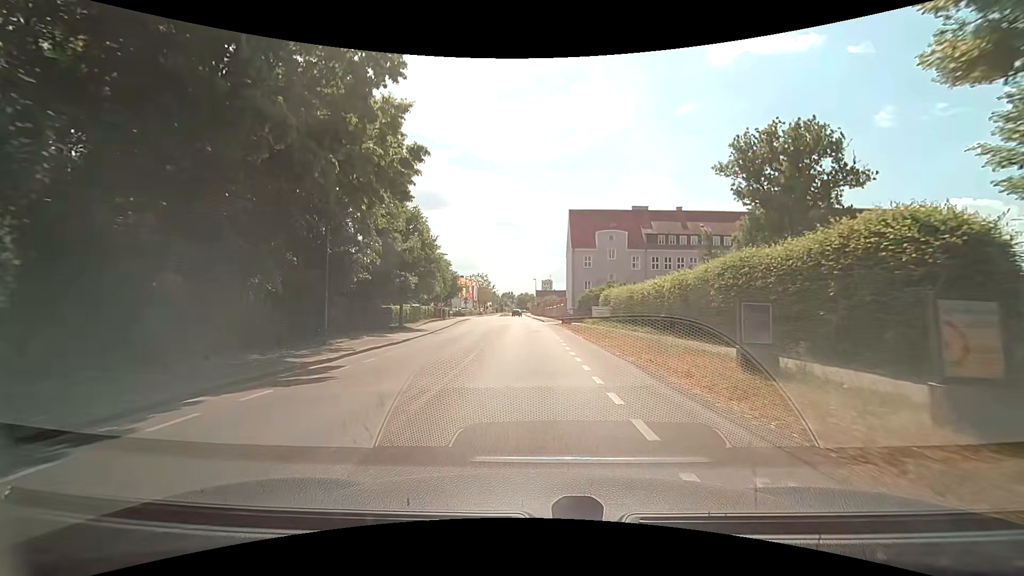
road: secondary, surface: asphalt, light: Day
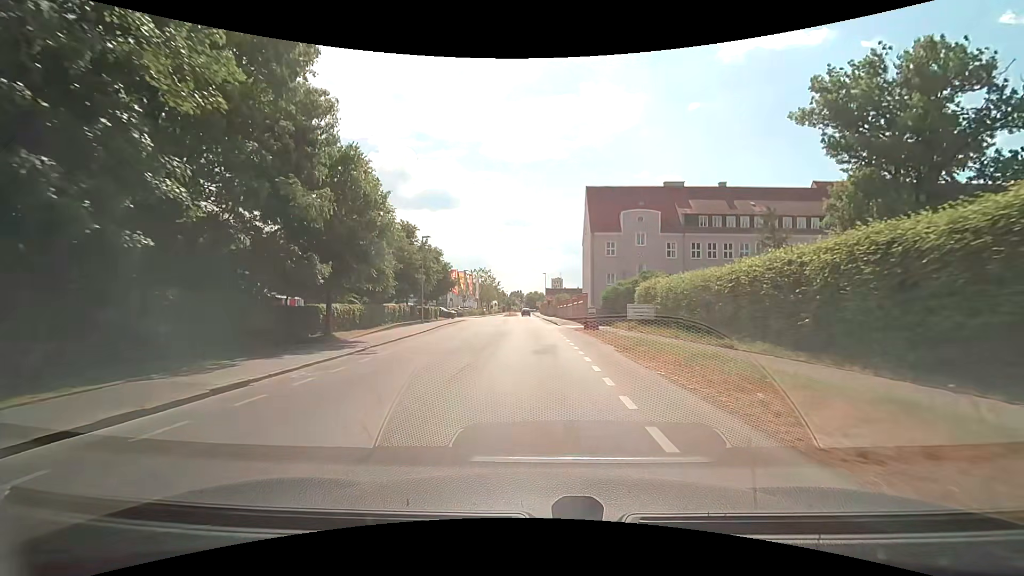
(+0.1, +14.5) m; 0°
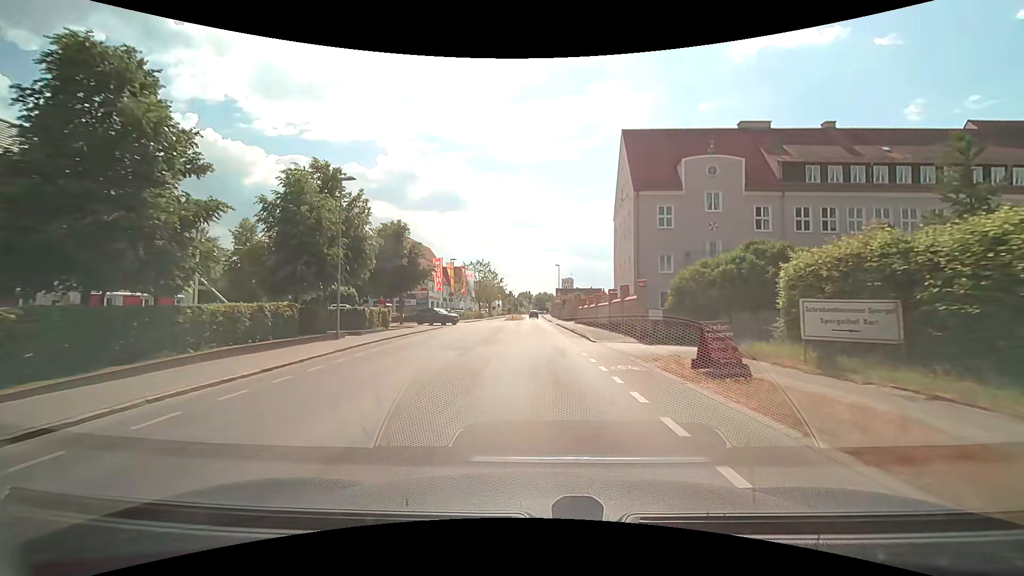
(-0.3, +21.3) m; -1°
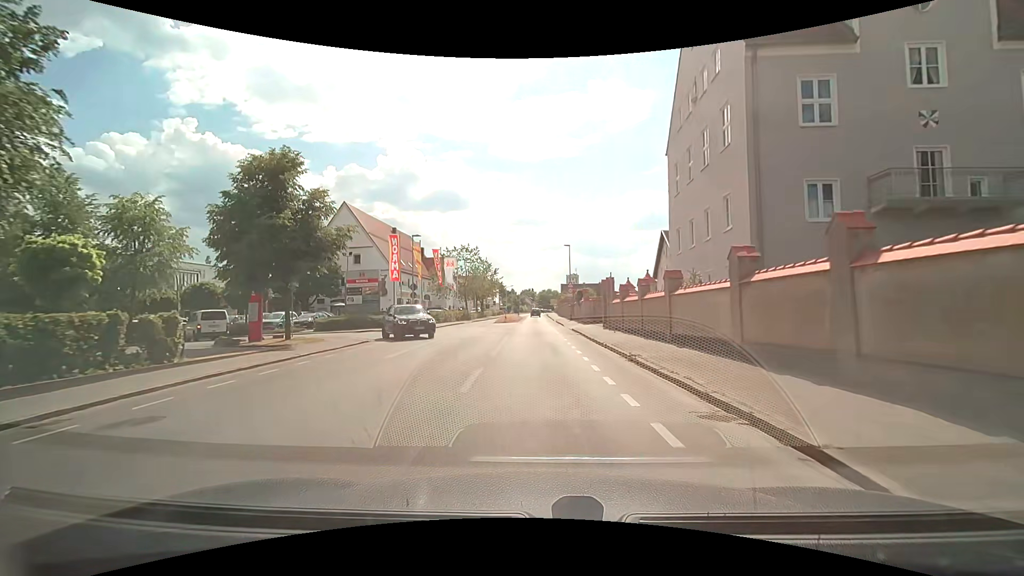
(0.0, +20.5) m; -1°
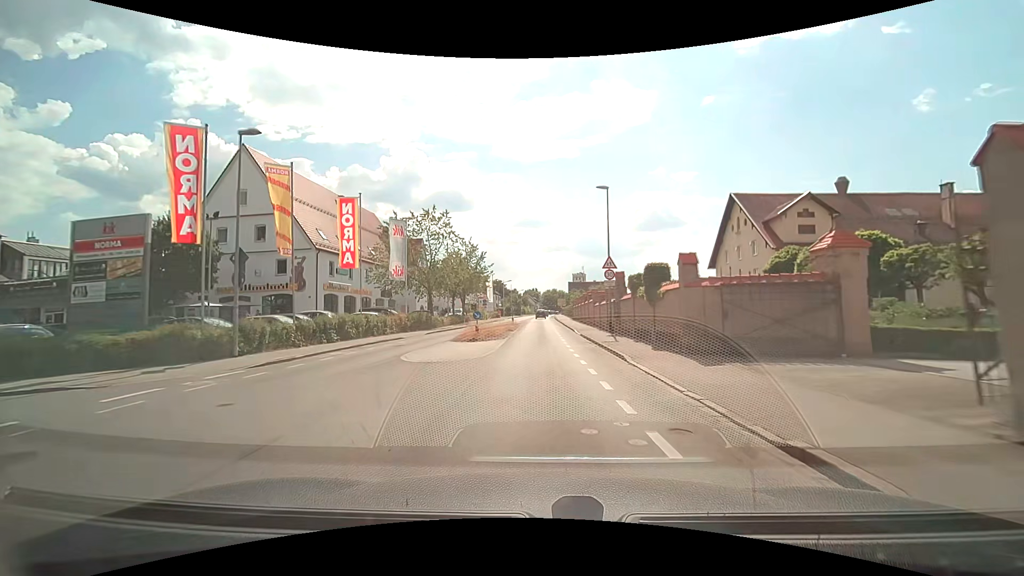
(-0.3, +26.4) m; 0°
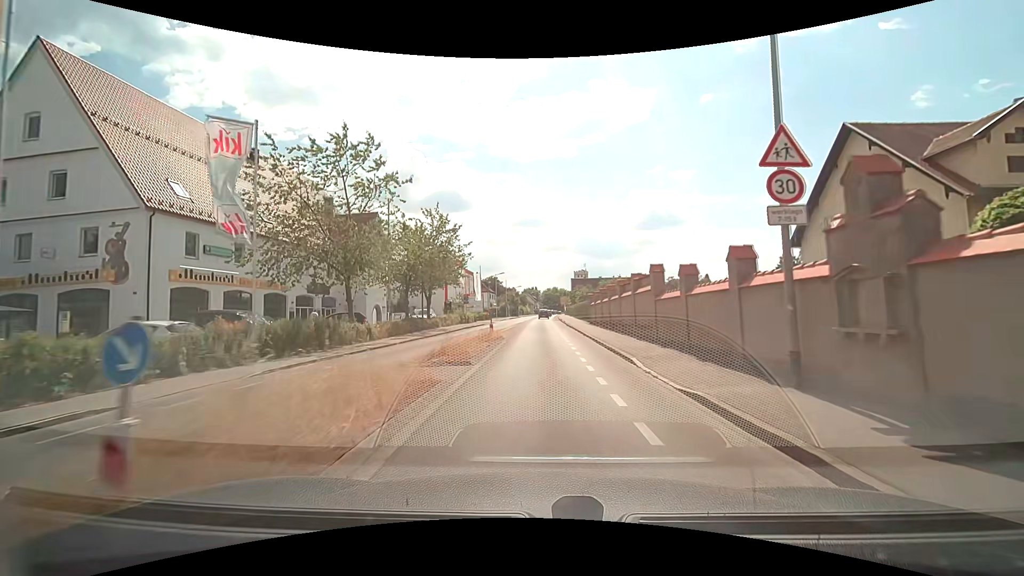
(-0.1, +19.6) m; 0°
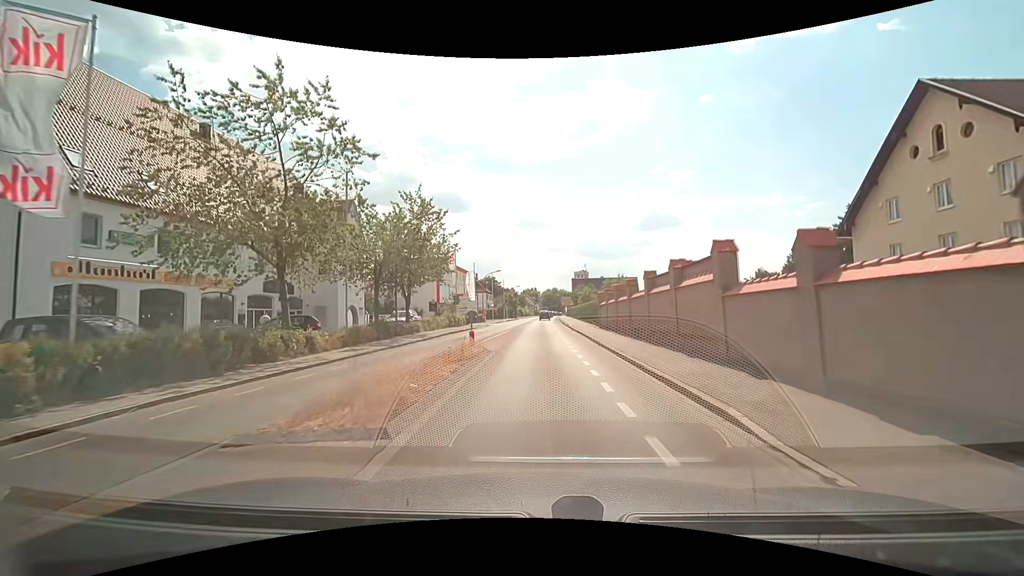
(0.0, +6.6) m; 0°
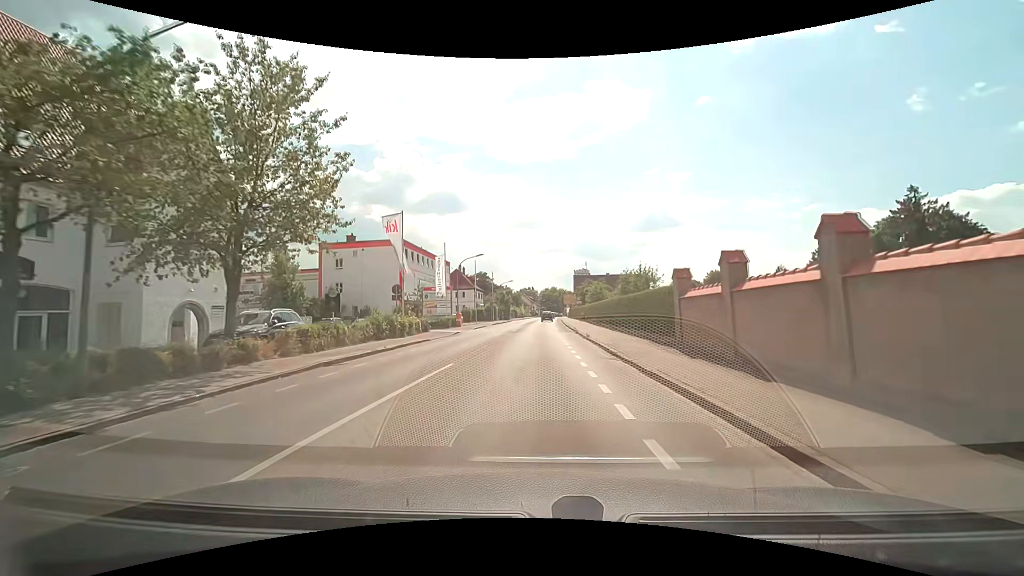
(+0.1, +20.1) m; 0°
(0, +10) (0, +20) (0, +30) (0, +40) (0, +50) (0, +60) (0, +70) (+1, +80) (+1, +90) (+2, +100) m
